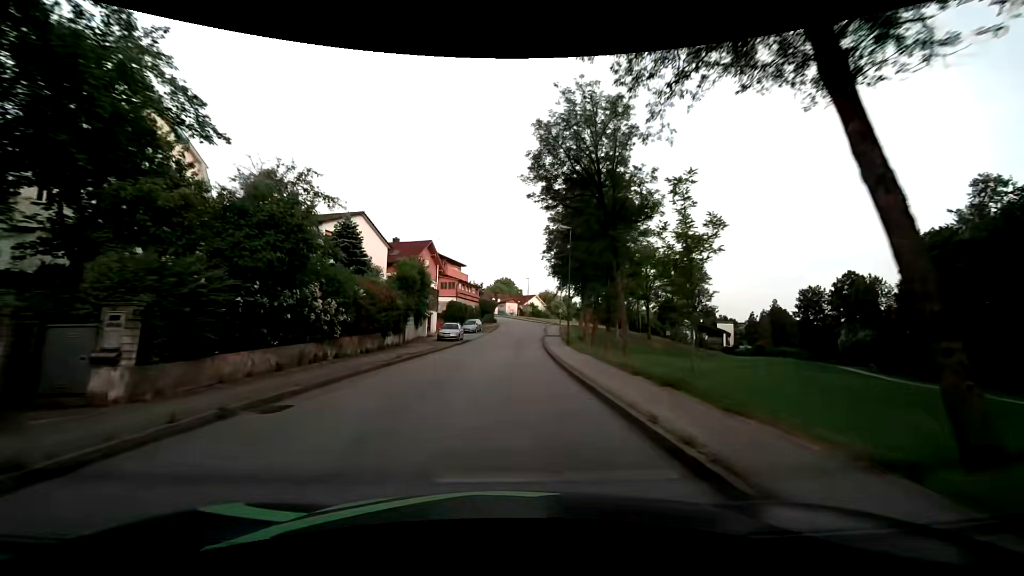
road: unclassified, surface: asphalt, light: Day
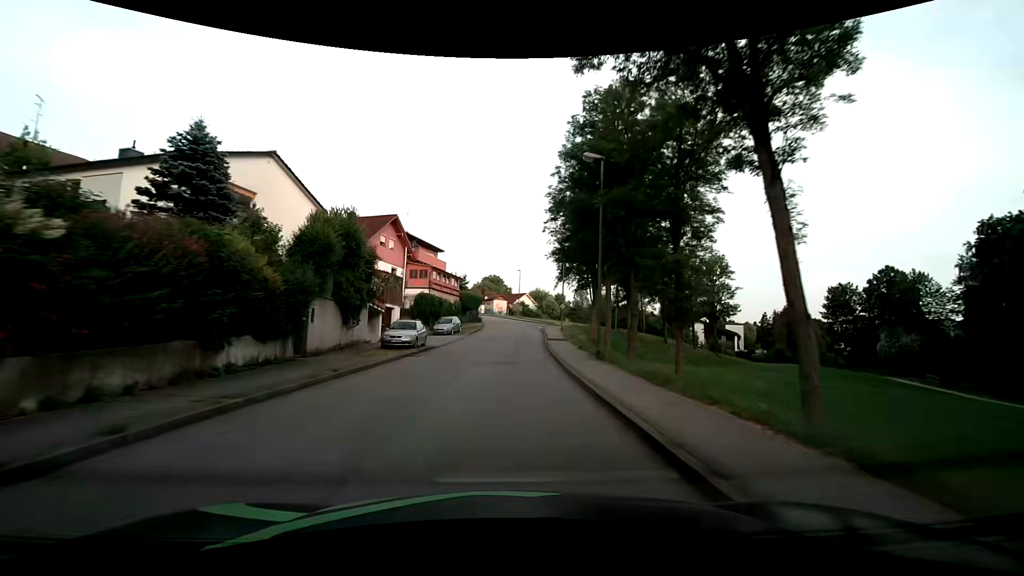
(+0.1, +14.0) m; +1°
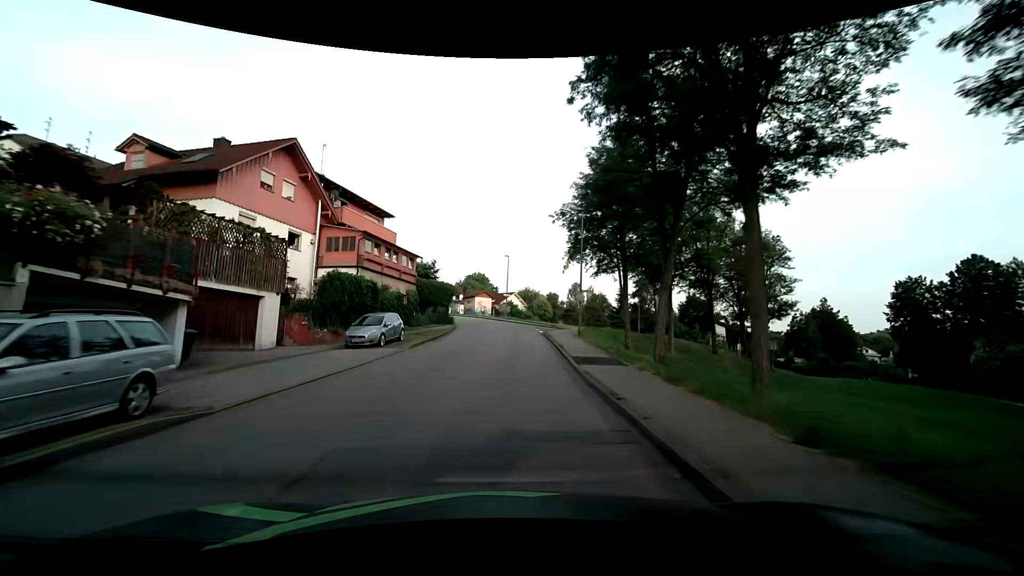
(+0.4, +20.1) m; +2°
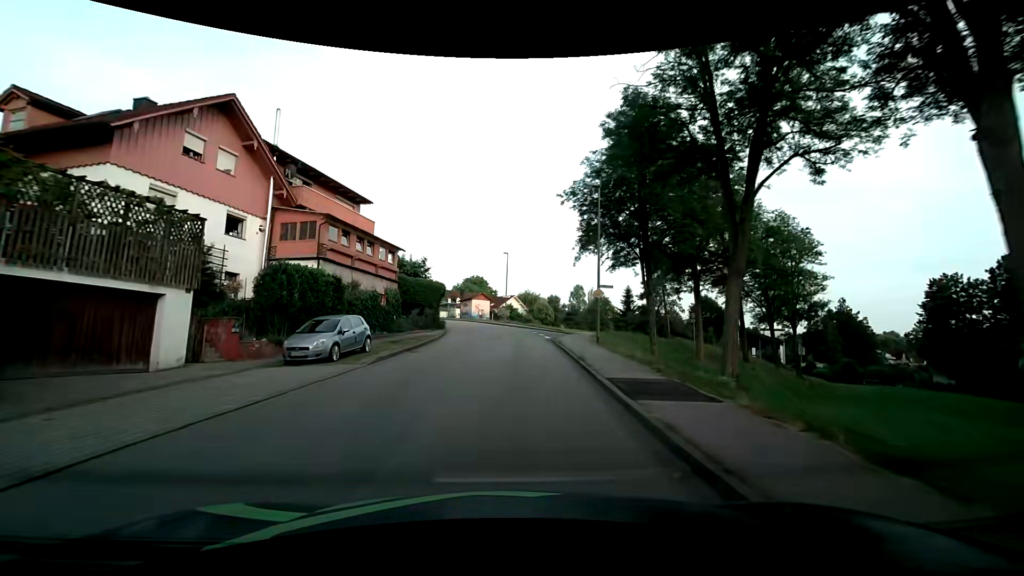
(0.0, +6.0) m; -1°
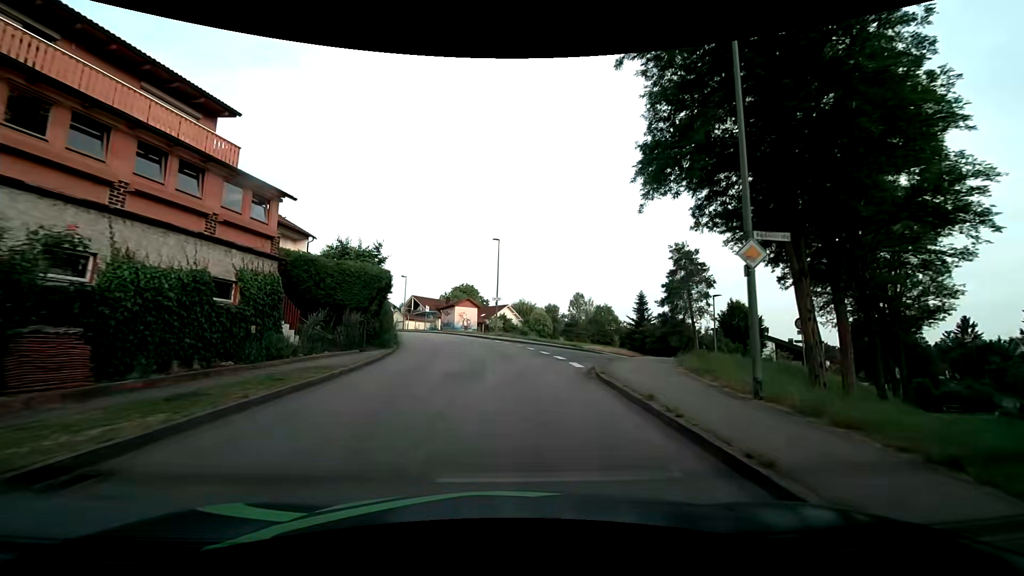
(+0.2, +15.4) m; +1°
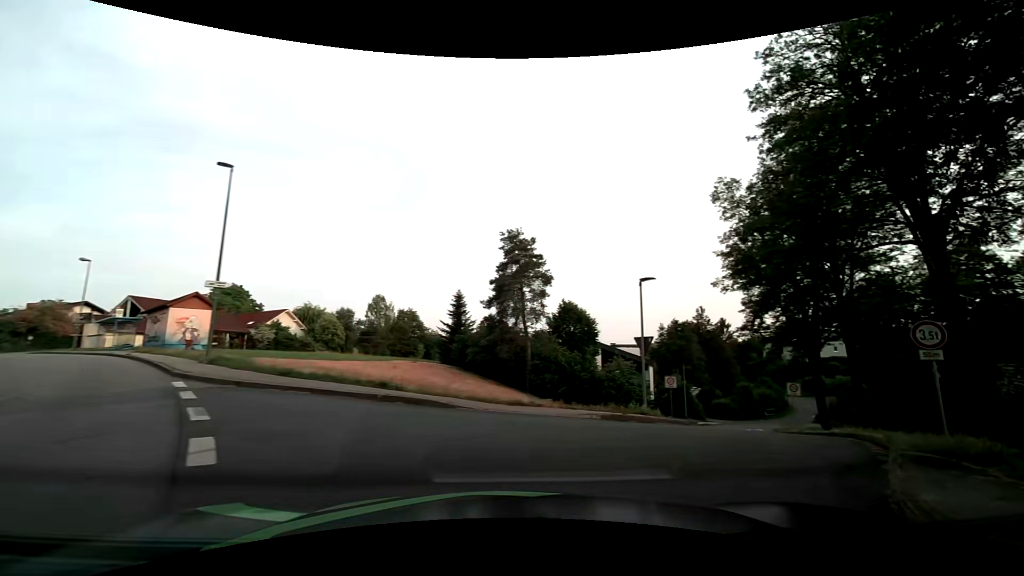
(+1.2, +18.1) m; +24°
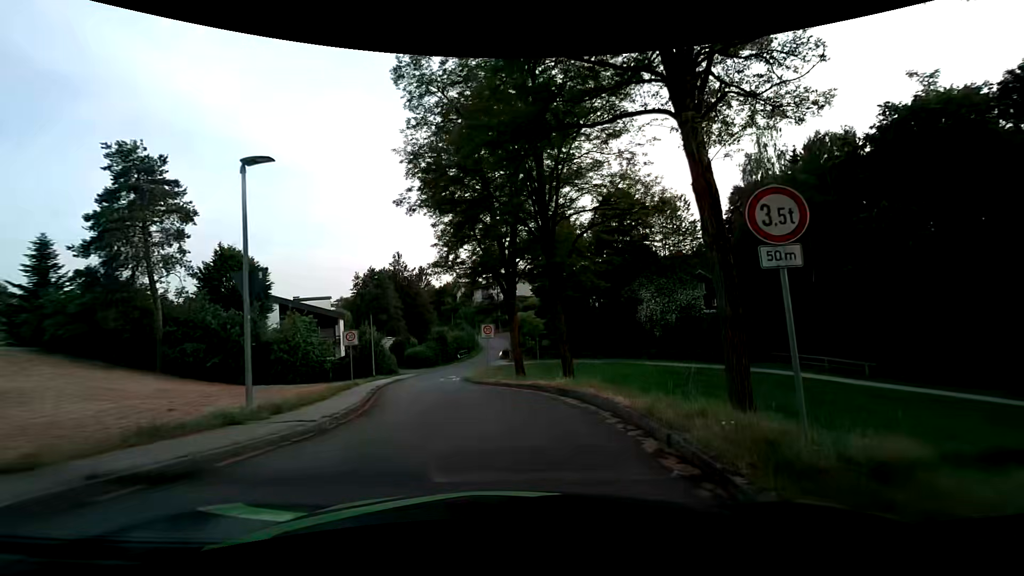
(+2.7, +8.2) m; +32°
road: residential
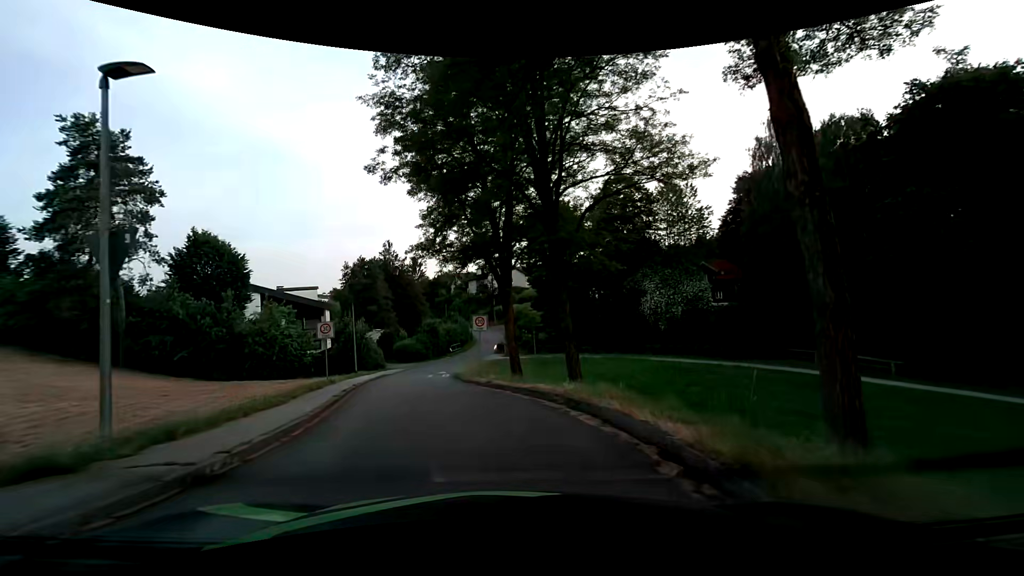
(0.0, +3.2) m; 0°
(-1, +10) (-3, +20) (-5, +30) (-6, +39) (-5, +49) (-4, +59) (-3, +69) (-2, +79) (-1, +89) (+2, +99) m
